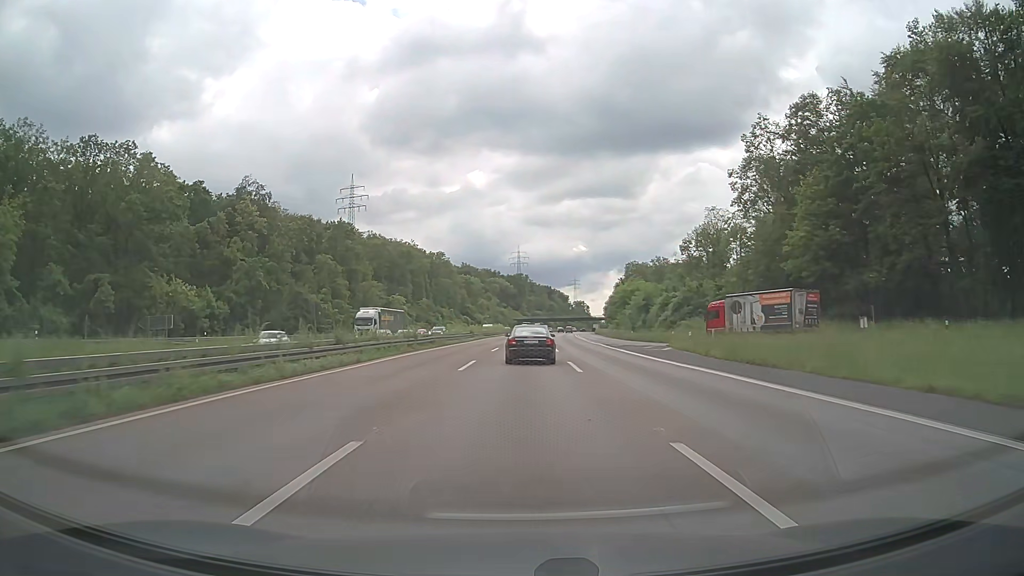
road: motorway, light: Day
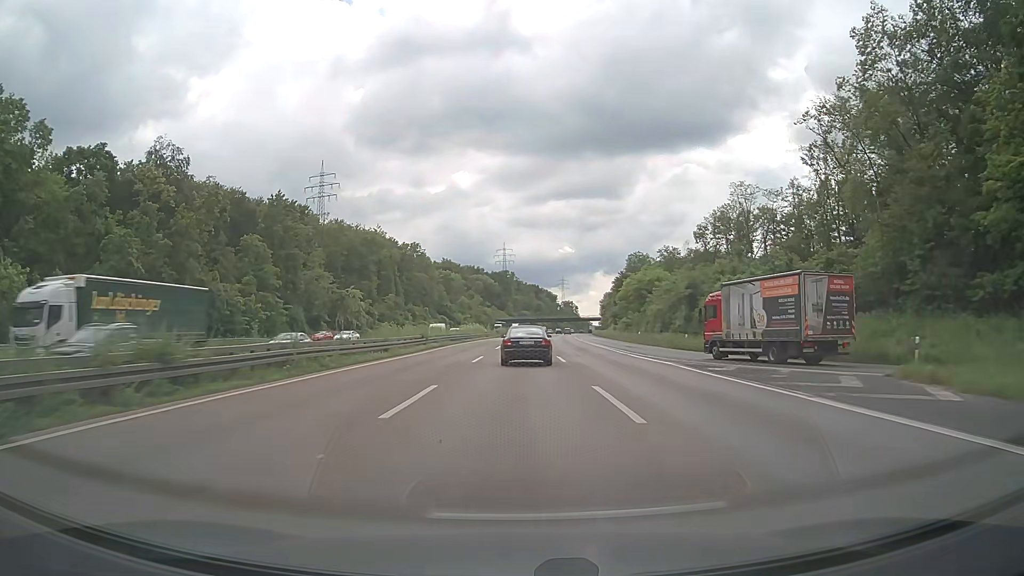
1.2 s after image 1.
(+0.3, +29.4) m; +1°
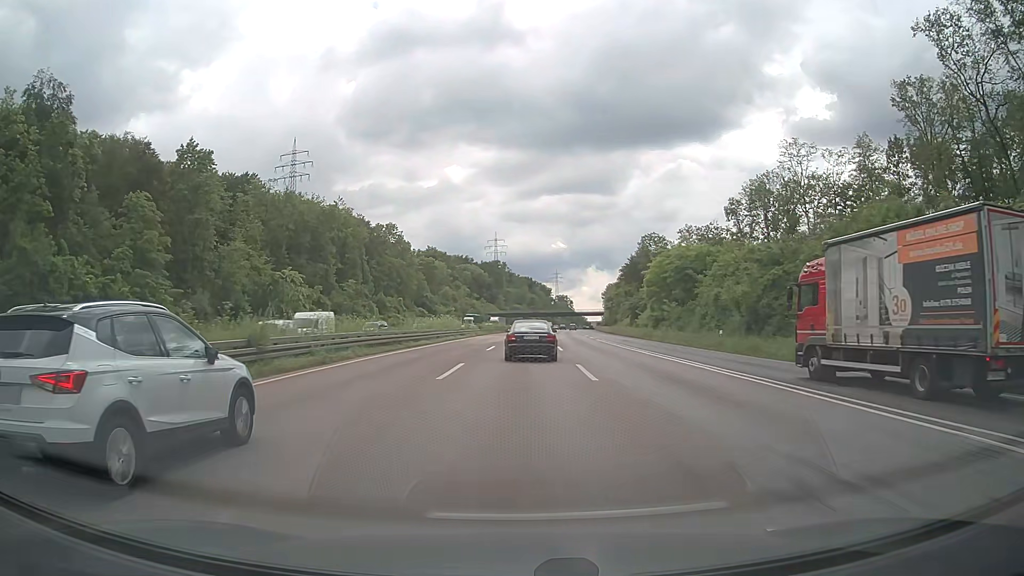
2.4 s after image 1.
(+0.2, +29.9) m; +1°
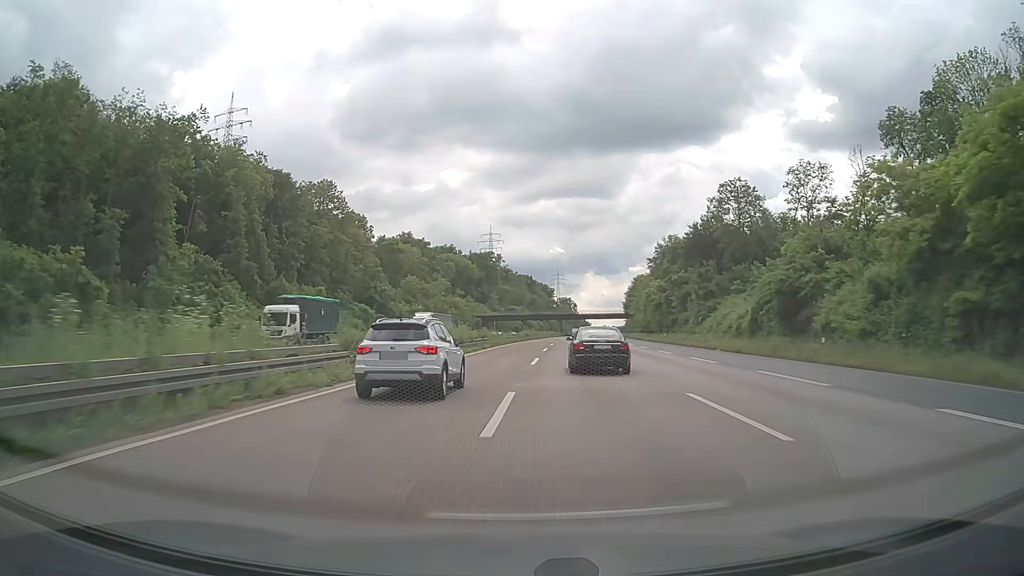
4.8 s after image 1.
(+0.2, +62.3) m; 0°
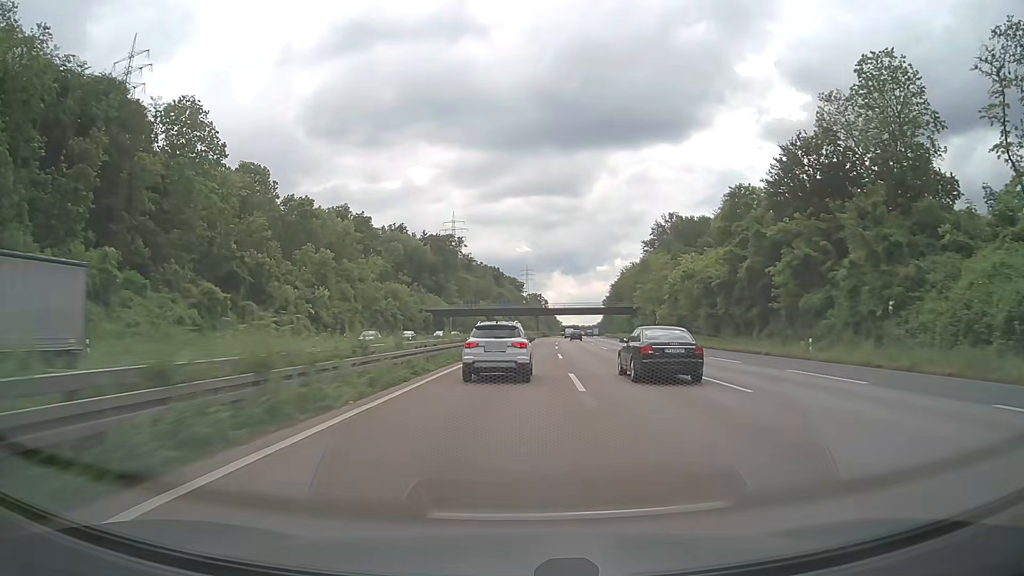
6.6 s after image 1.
(+0.8, +48.0) m; +3°
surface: asphalt
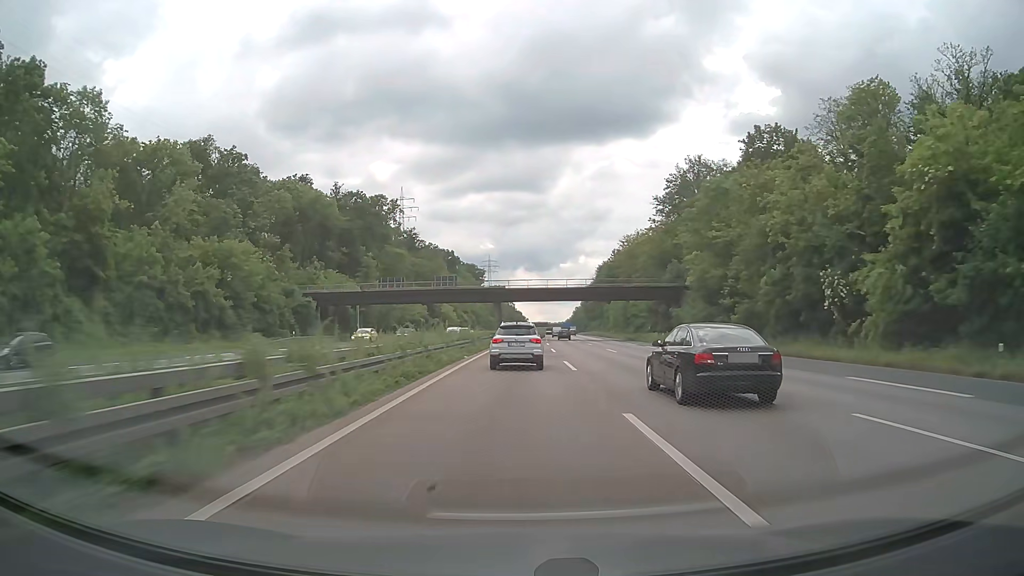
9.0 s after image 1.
(+2.3, +65.2) m; +3°
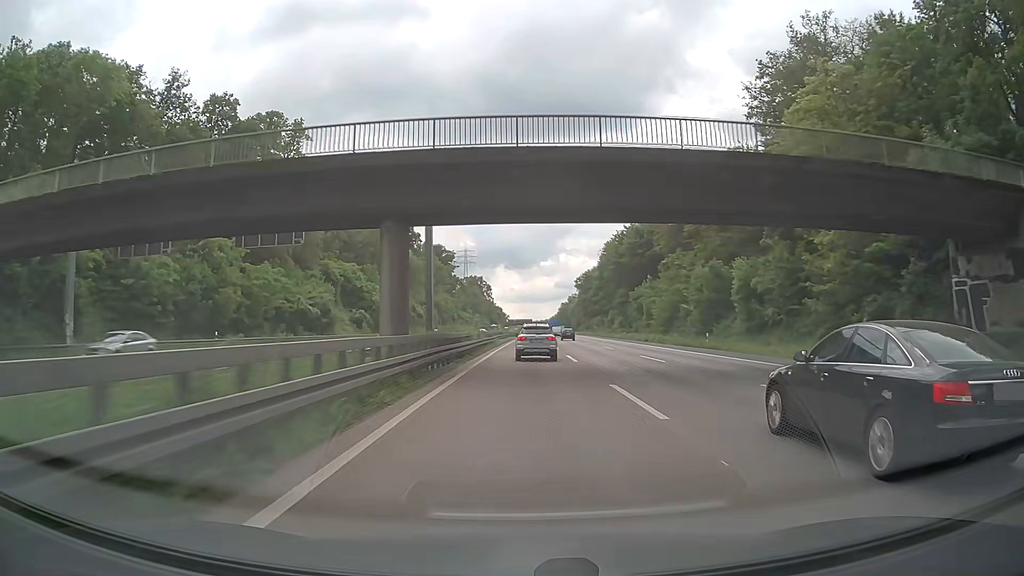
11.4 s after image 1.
(+0.6, +66.5) m; +1°
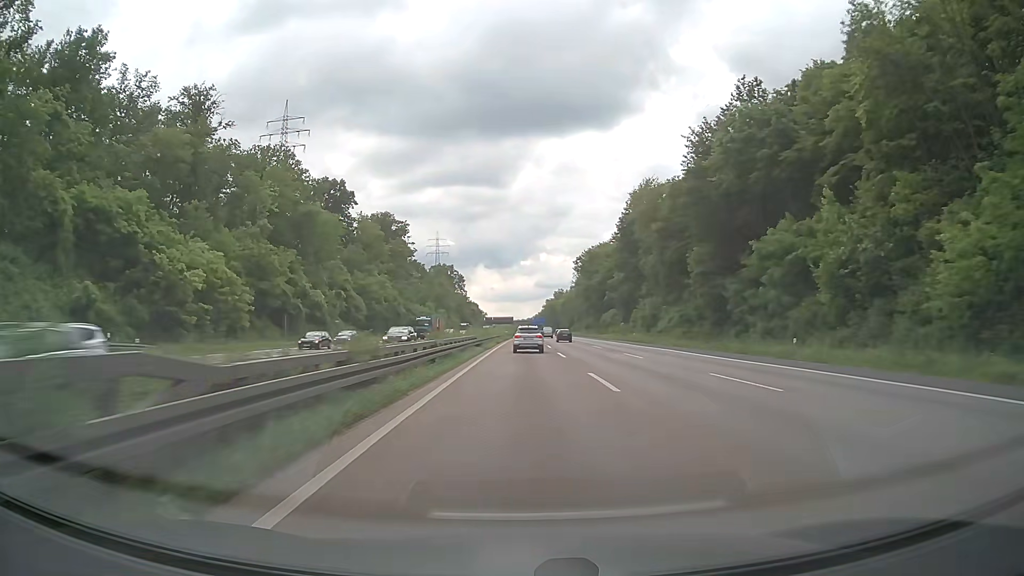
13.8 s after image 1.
(+1.1, +67.9) m; +2°
(0, +10) (0, +20) (0, +30) (0, +40) (0, +50) (+1, +60) (+1, +70) (+1, +80) (+1, +90) (+1, +100) m
